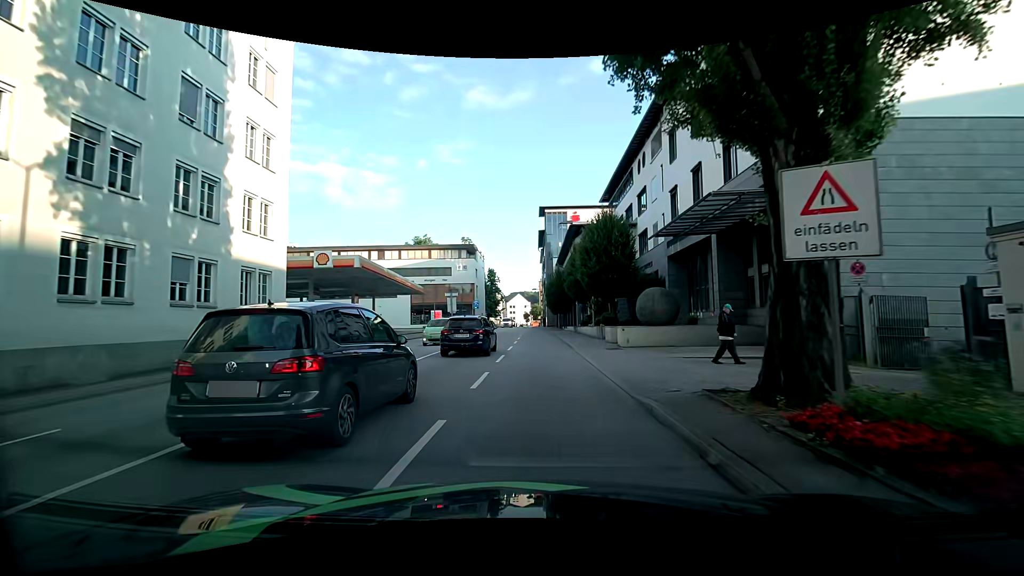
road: primary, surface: asphalt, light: Day
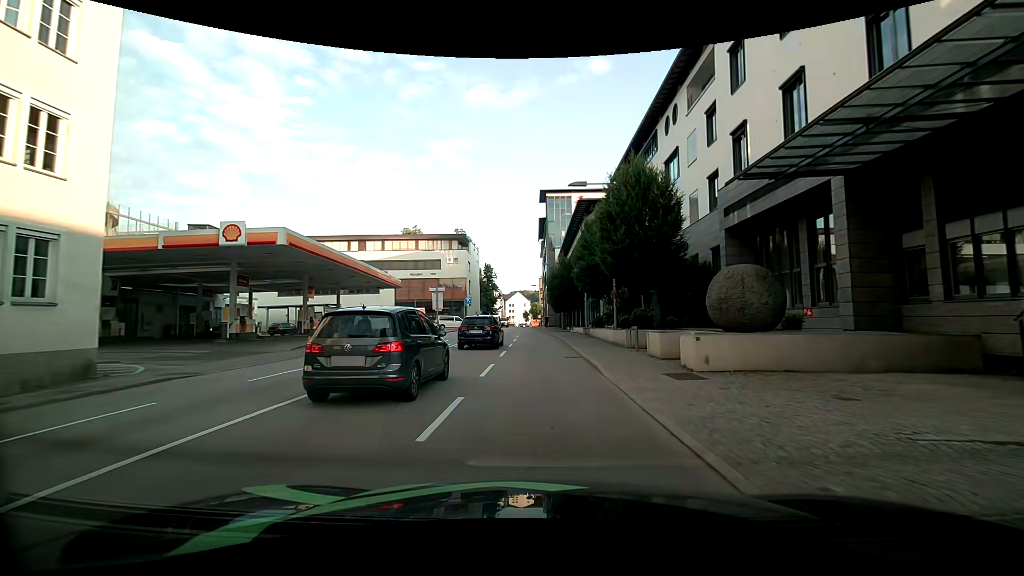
(+0.3, +10.2) m; +2°
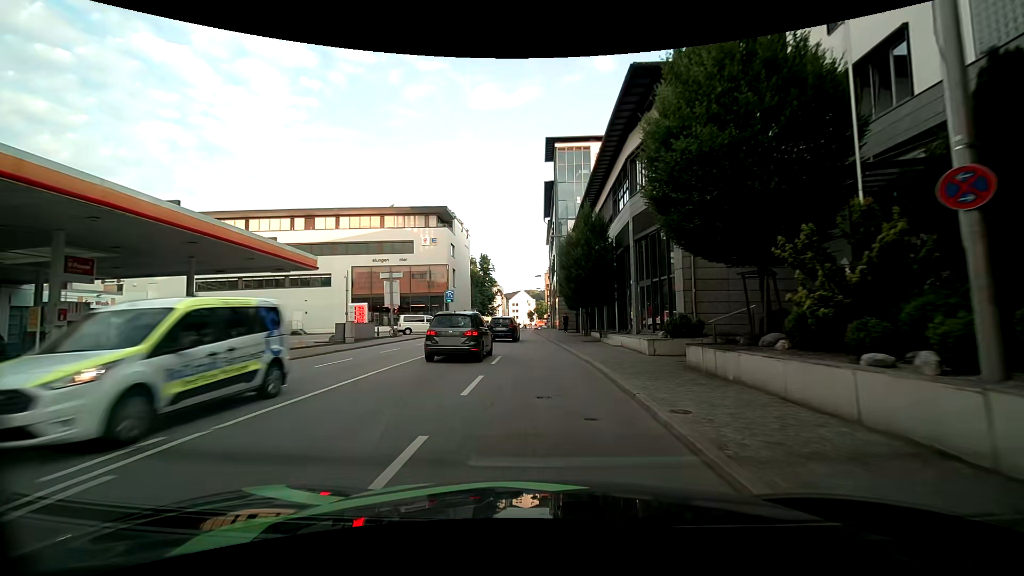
(-0.1, +20.9) m; -2°
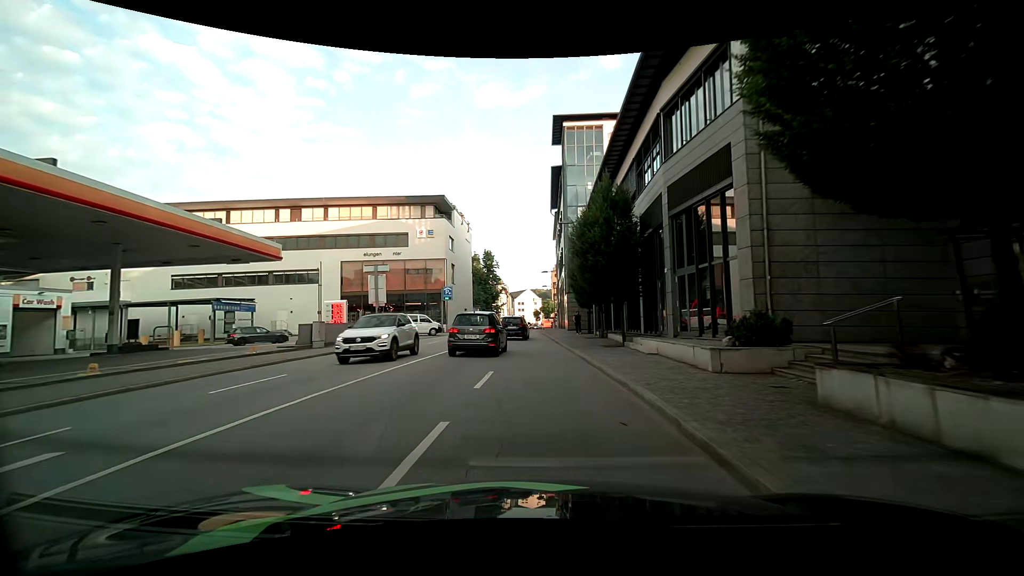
(0.0, +5.3) m; +1°
(0, +10) (-1, +20) (-1, +30) (-1, +40) (-2, +50) (-2, +60) (-2, +70) (-1, +80) (-1, +90) (0, +100) m
